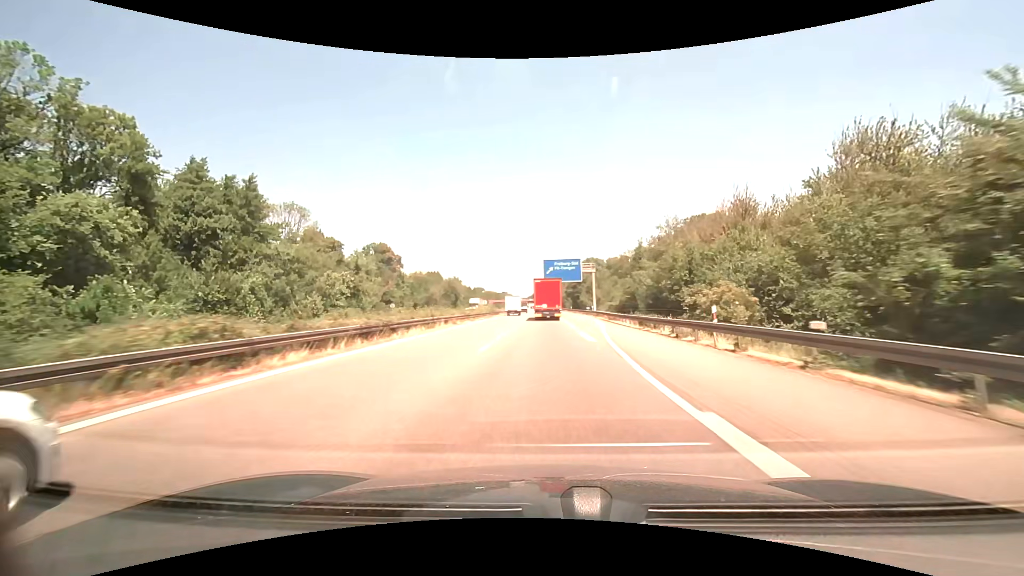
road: motorway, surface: asphalt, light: Day
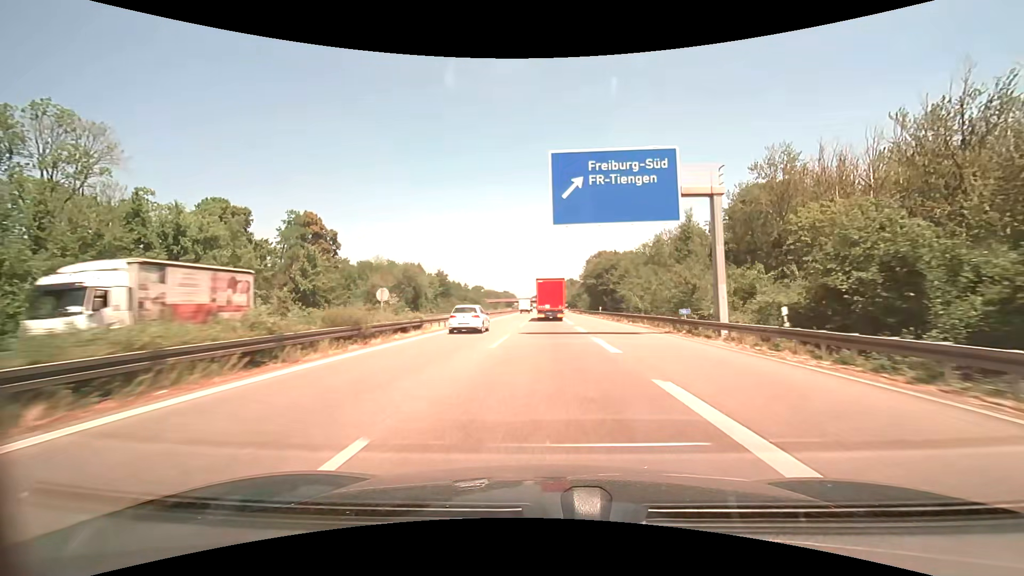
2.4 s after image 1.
(-0.2, +52.7) m; 0°
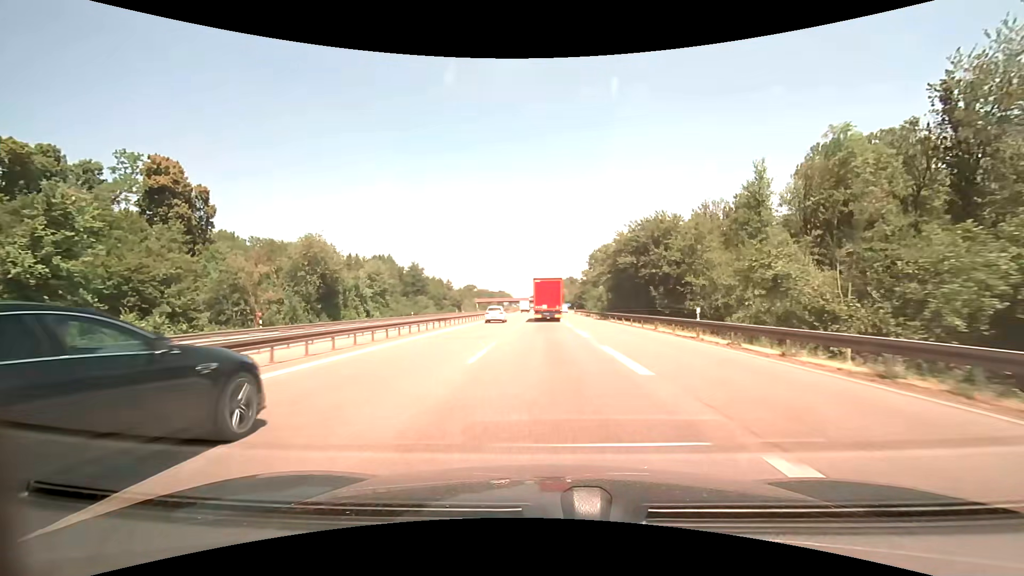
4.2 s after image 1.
(0.0, +40.6) m; 0°
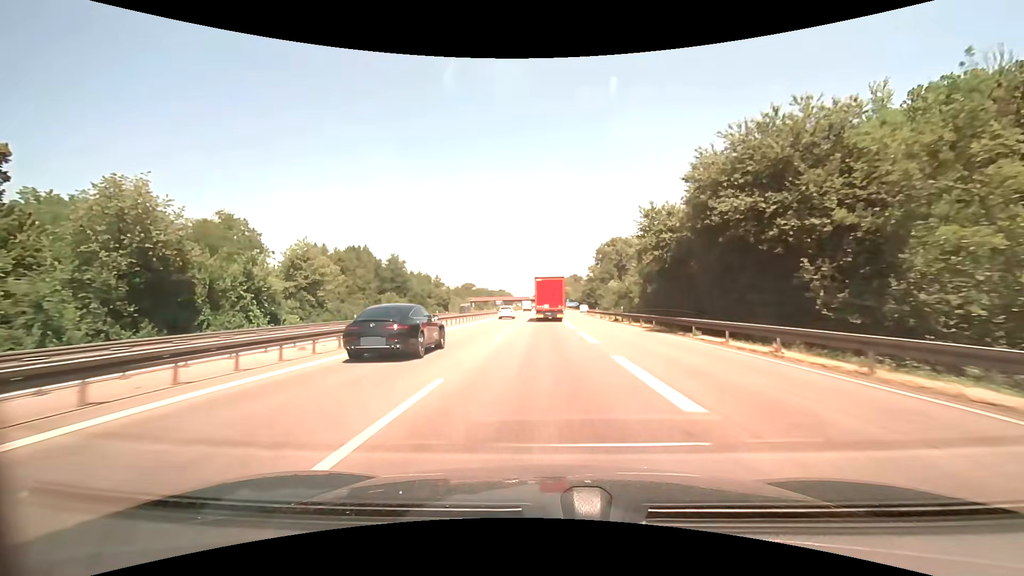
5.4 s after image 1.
(0.0, +27.7) m; 0°
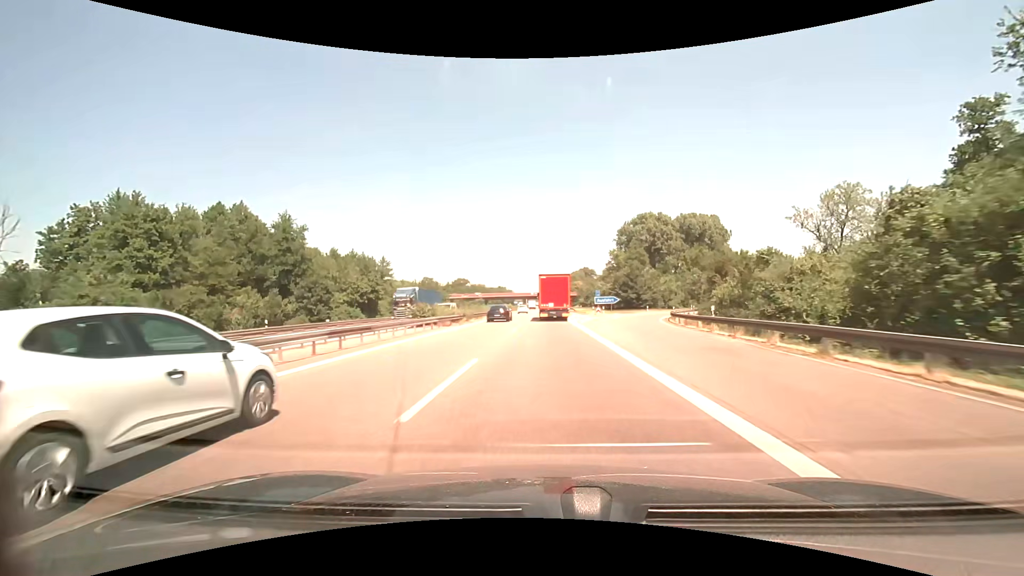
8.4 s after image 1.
(-0.5, +68.6) m; -1°
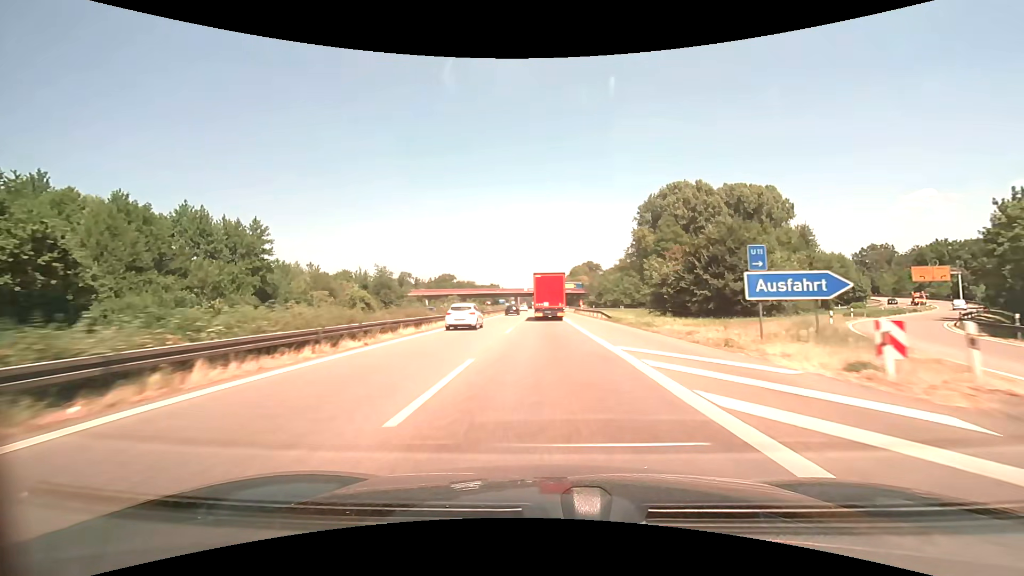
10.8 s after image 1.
(+0.1, +54.0) m; 0°
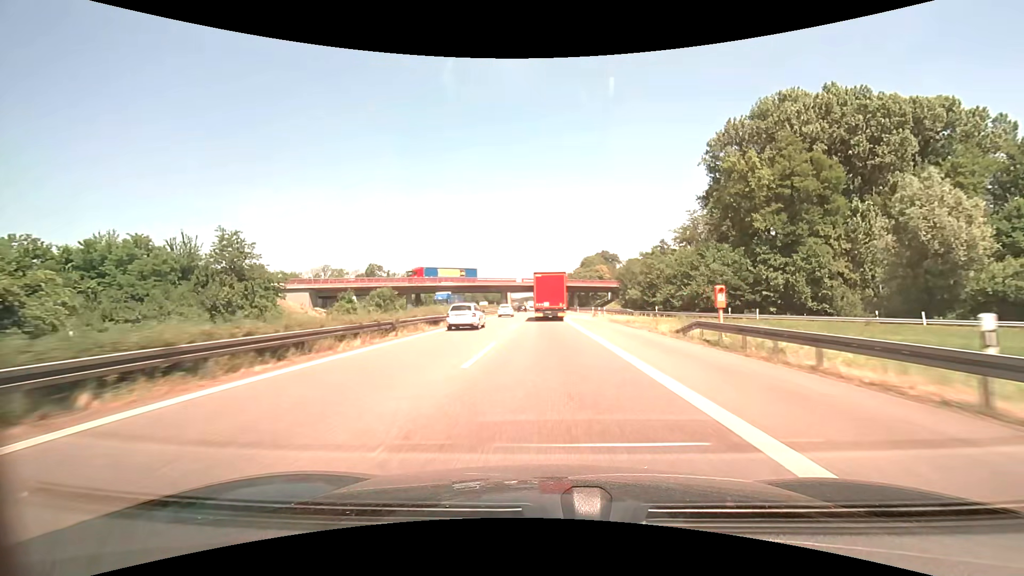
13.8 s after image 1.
(-0.4, +66.9) m; 0°
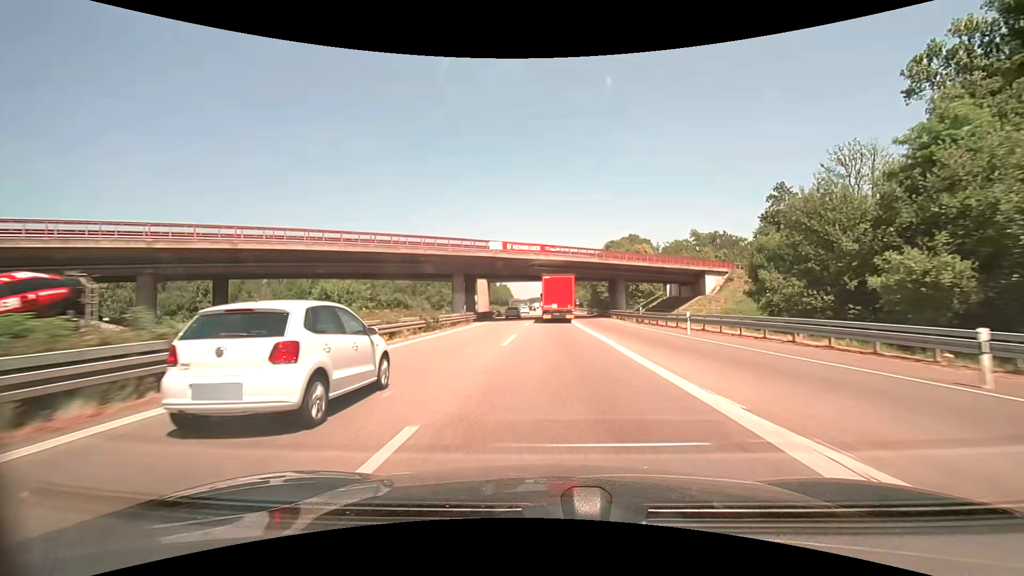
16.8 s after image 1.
(-0.6, +65.4) m; -1°
(0, +10) (0, +20) (0, +30) (0, +40) (0, +50) (0, +60) (0, +70) (+1, +80) (+1, +90) (+1, +100) m
